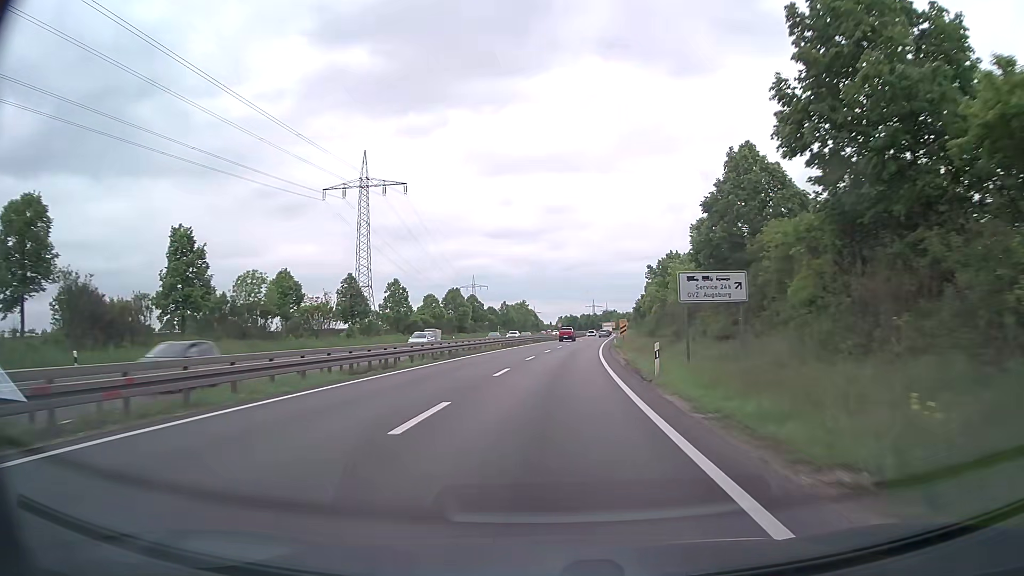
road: trunk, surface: asphalt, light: Day
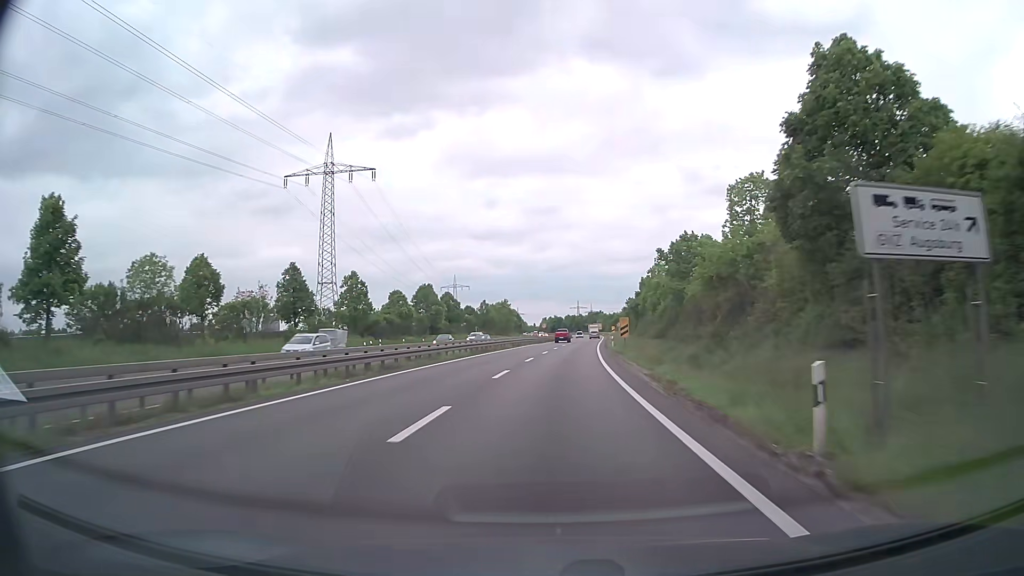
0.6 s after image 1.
(+0.1, +12.5) m; +1°
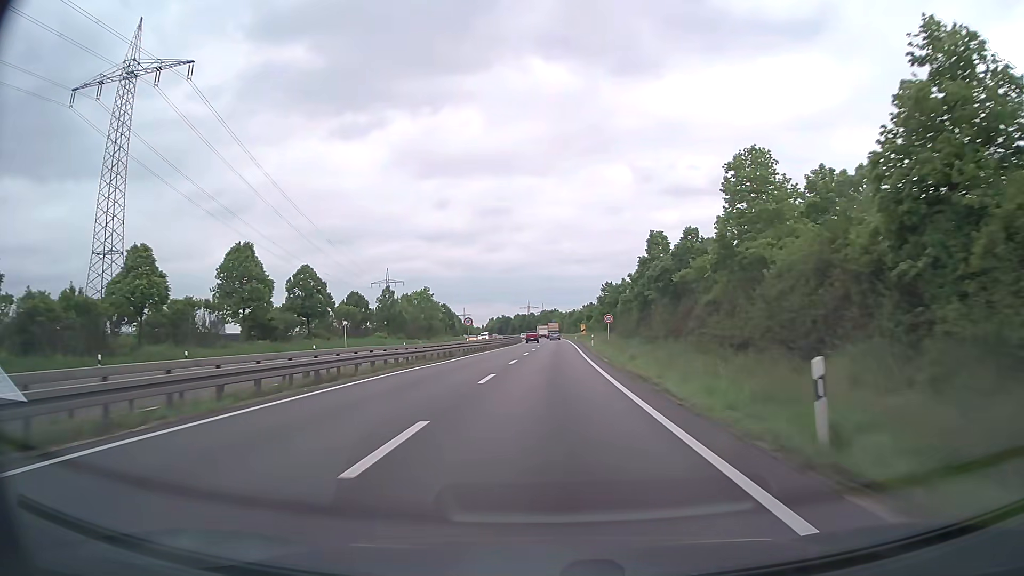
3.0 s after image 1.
(+2.3, +49.8) m; +4°
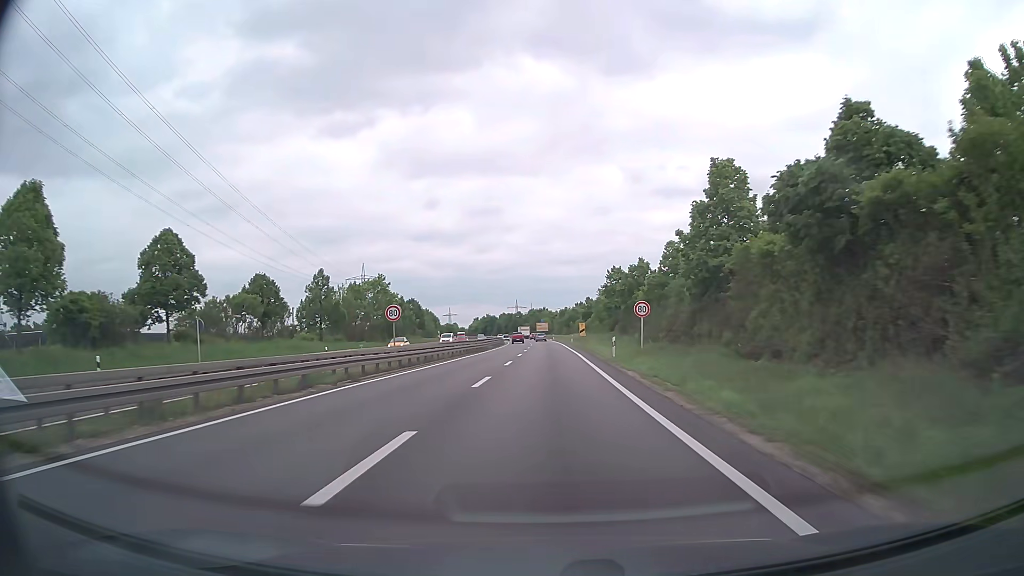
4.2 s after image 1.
(+0.3, +25.0) m; +1°
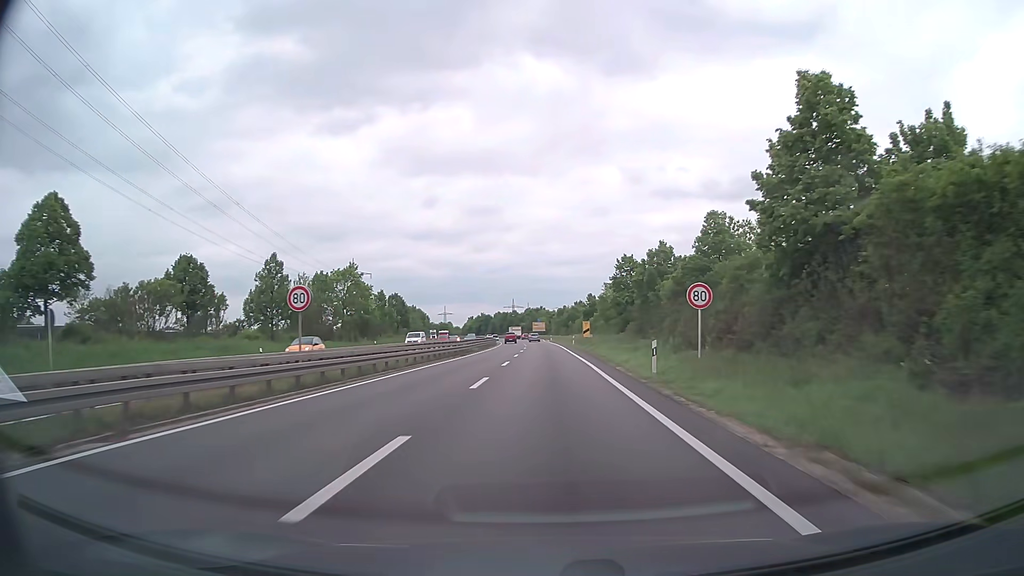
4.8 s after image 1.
(0.0, +12.5) m; 0°
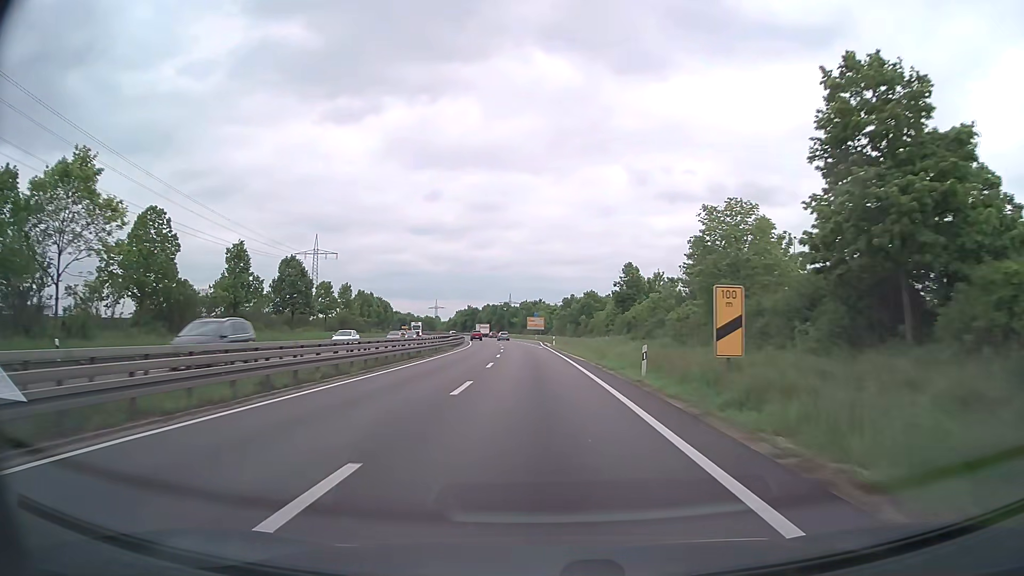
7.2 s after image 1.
(0.0, +50.0) m; 0°
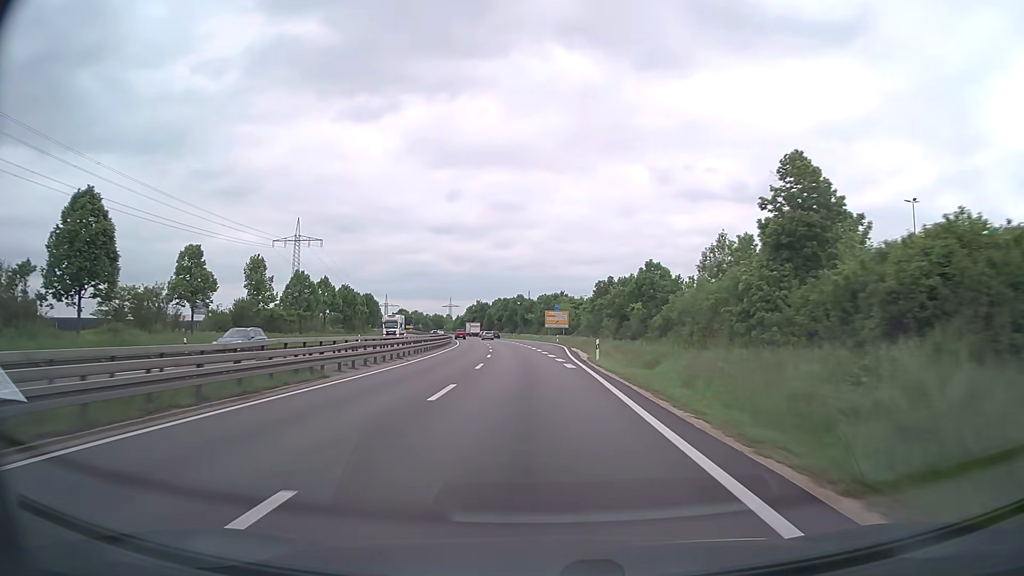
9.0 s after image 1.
(-0.3, +37.4) m; -2°
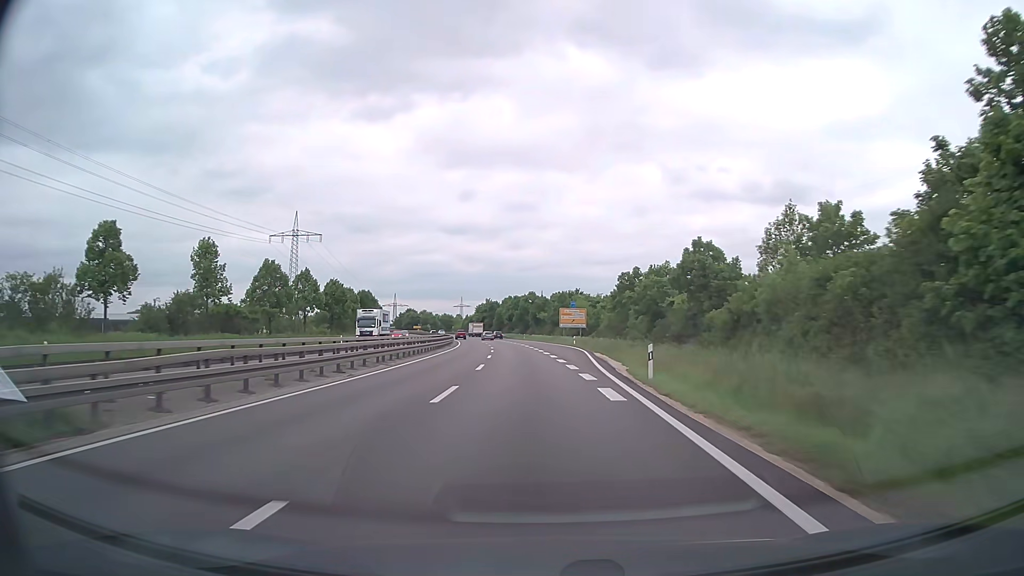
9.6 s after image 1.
(-0.1, +12.5) m; -1°
(0, +10) (0, +20) (-1, +30) (-1, +40) (-2, +50) (-3, +60) (-4, +70) (-5, +80) (-6, +90) (-7, +100) m
